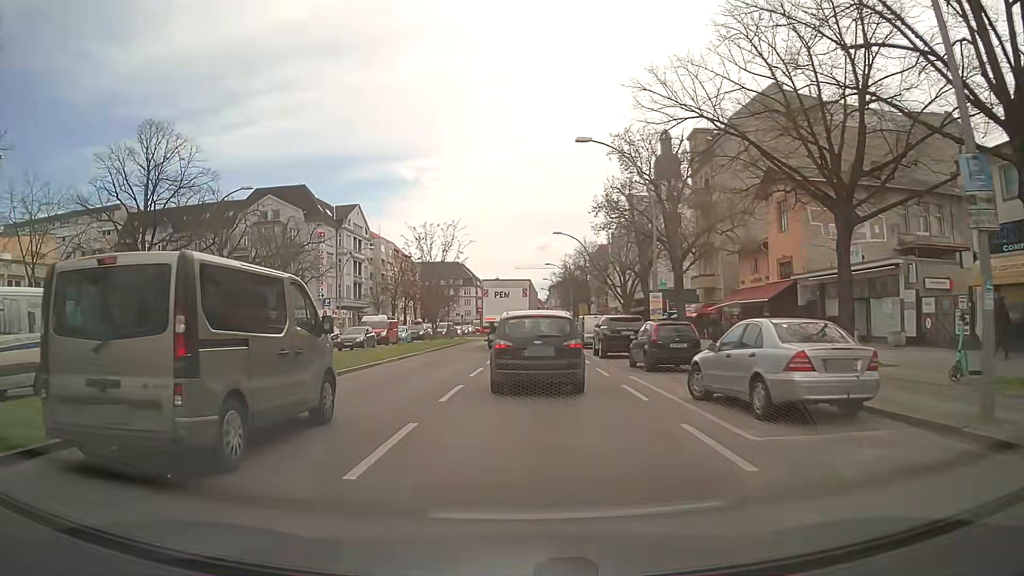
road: primary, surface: asphalt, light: Day
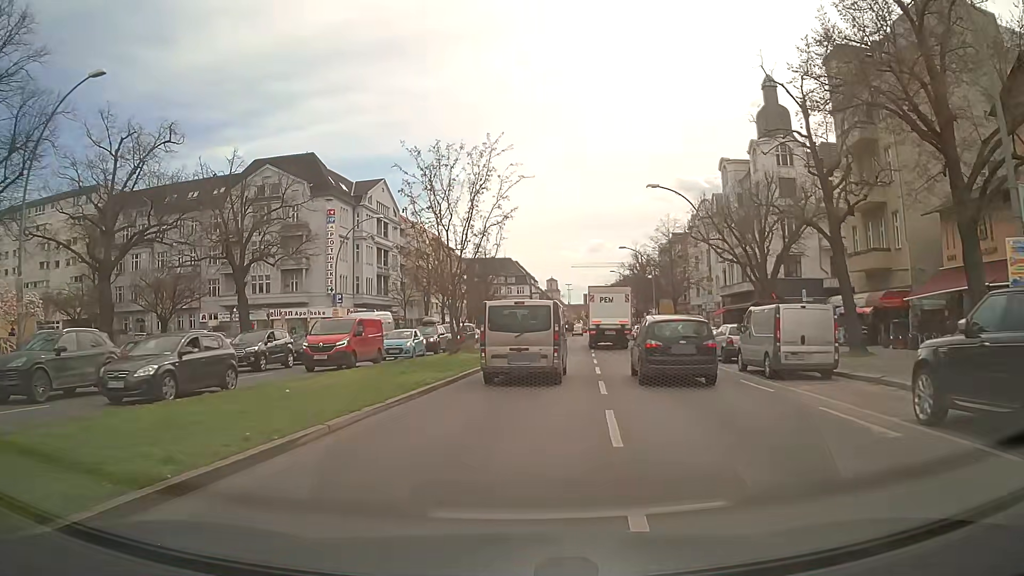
(-1.2, +22.5) m; -4°
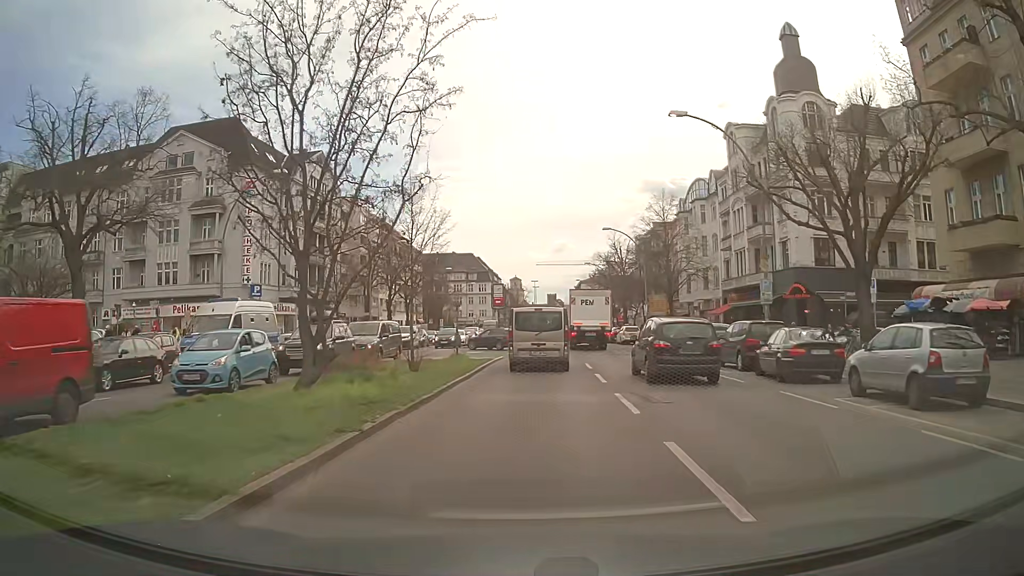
(+0.4, +15.3) m; +3°
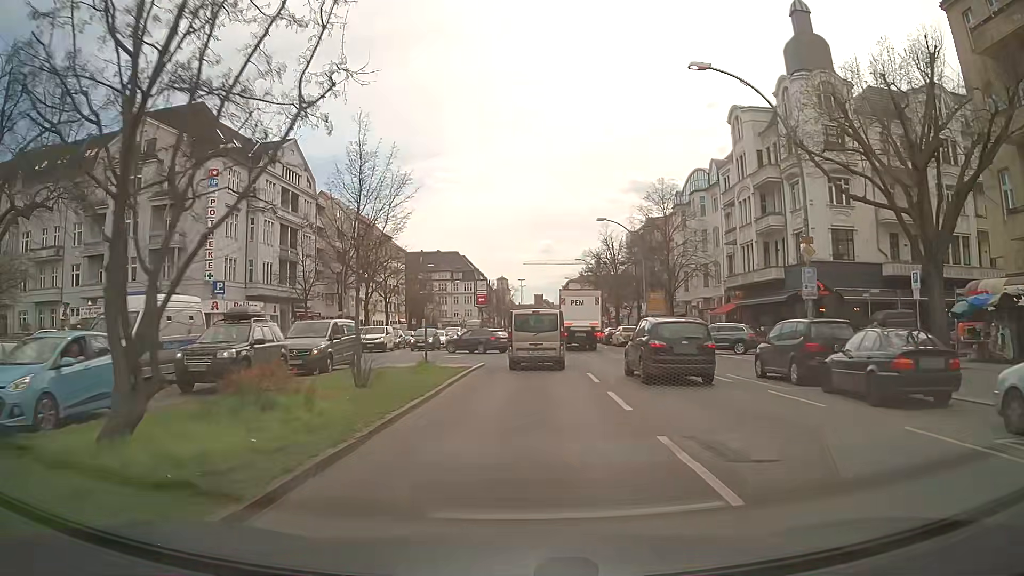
(0.0, +5.6) m; +1°
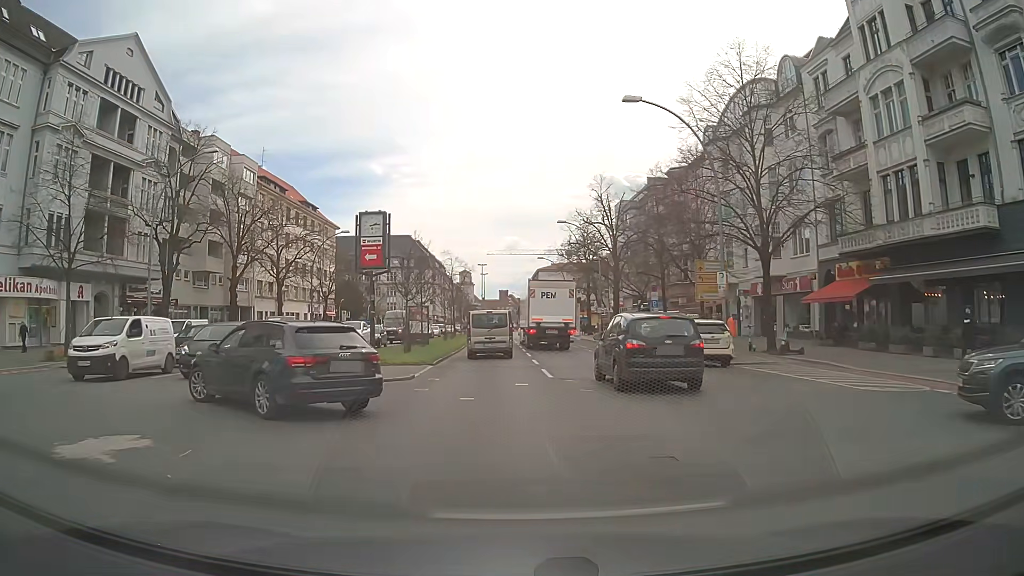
(+1.0, +29.6) m; +3°
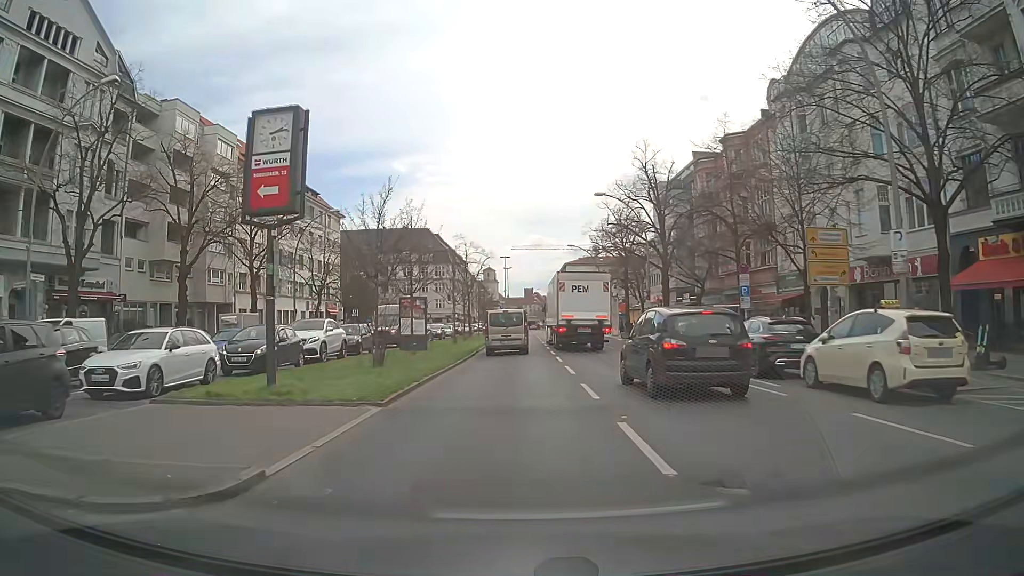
(-0.2, +11.9) m; -2°
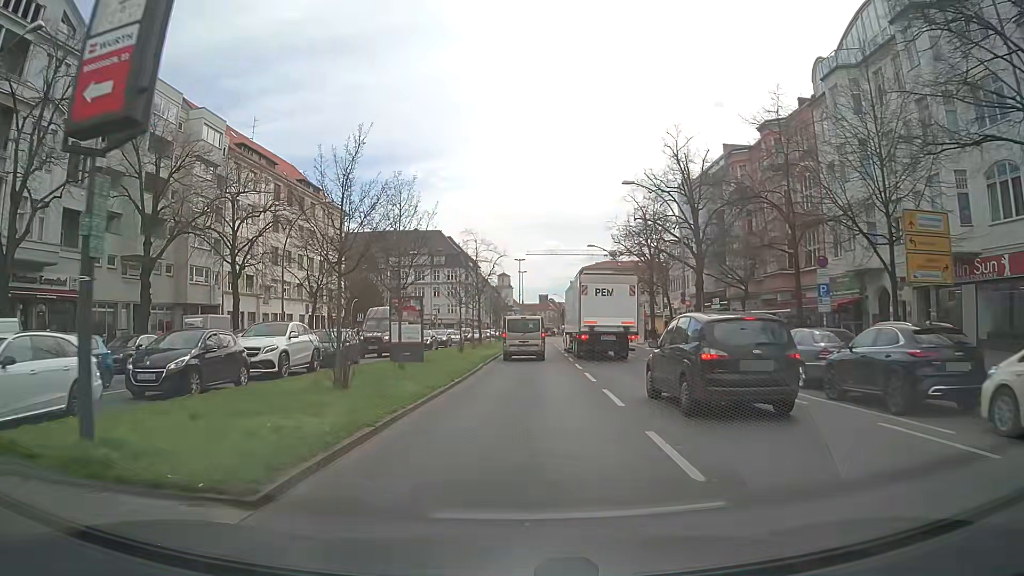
(-0.1, +6.1) m; -2°
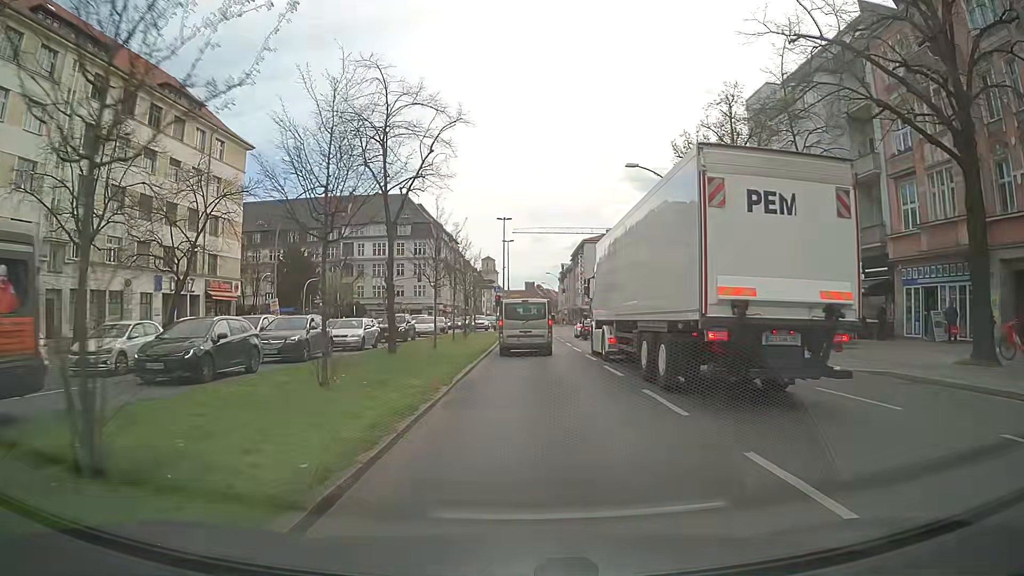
(+0.5, +32.7) m; +2°
(0, +10) (0, +20) (0, +30) (0, +40) (+1, +50) (+1, +60) (+2, +70) (+2, +80) (+3, +90) (+3, +100) m
